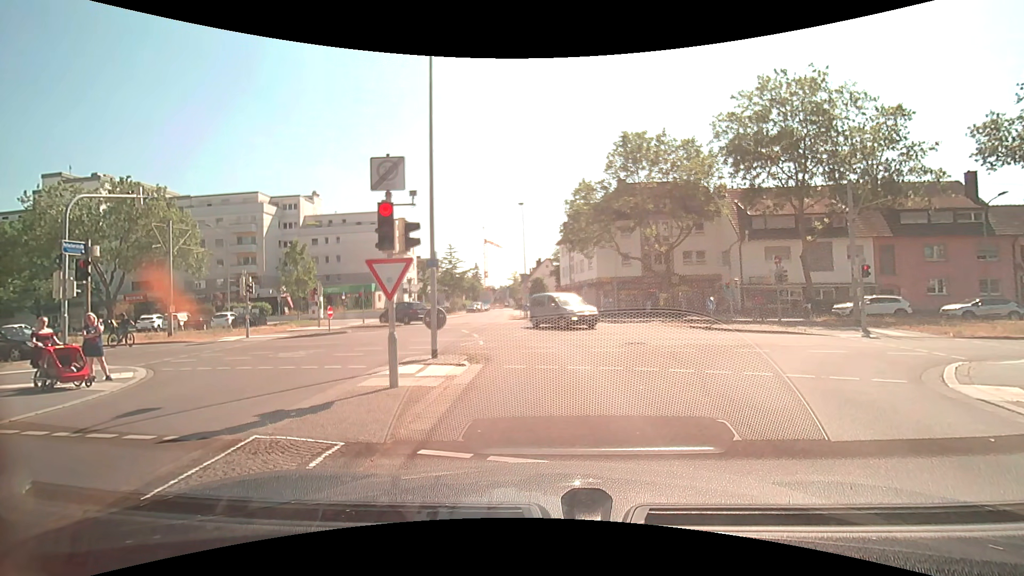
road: residential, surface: asphalt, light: Day
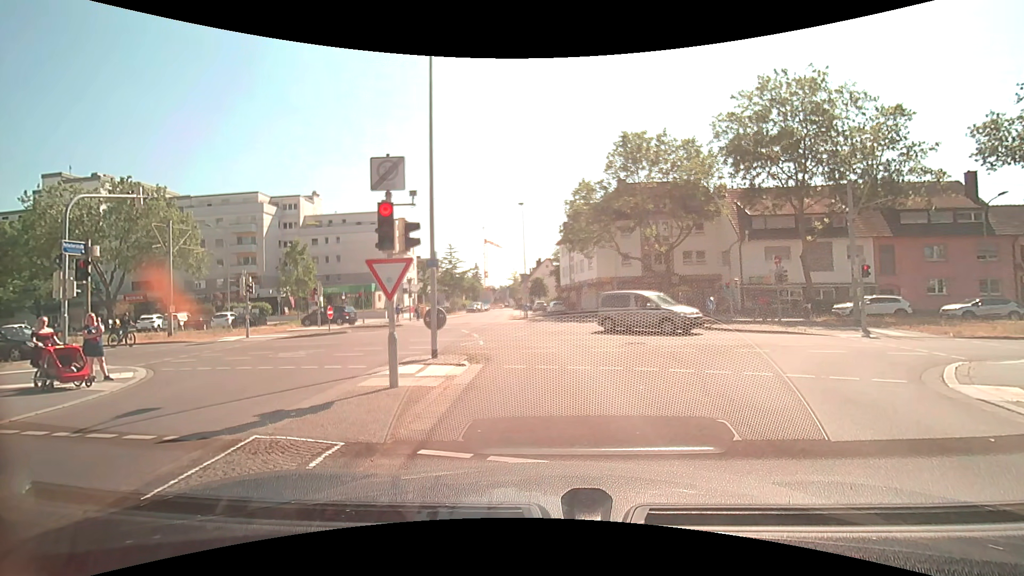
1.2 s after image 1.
(0.0, 0.0) m; 0°
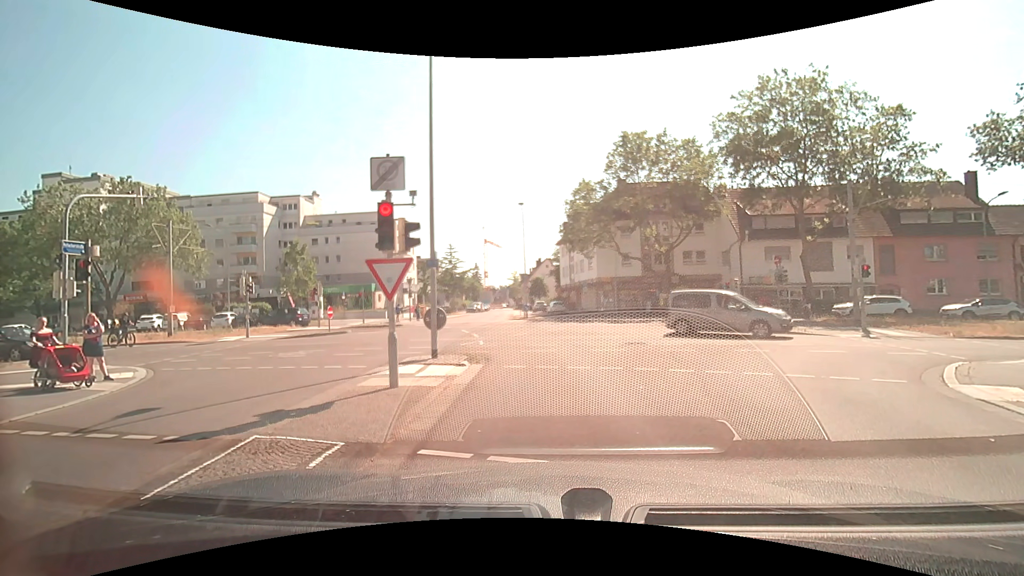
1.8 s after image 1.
(0.0, 0.0) m; 0°
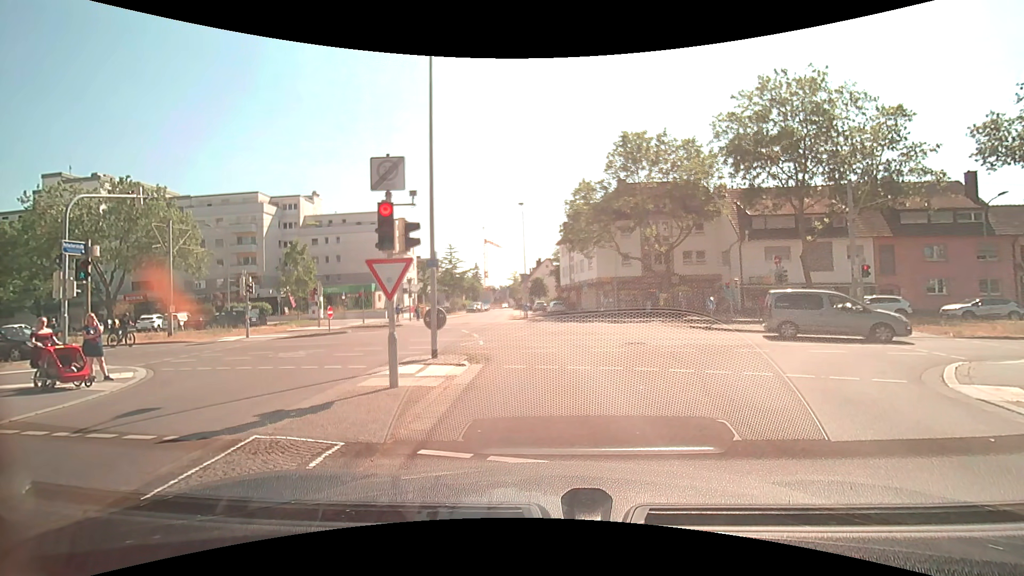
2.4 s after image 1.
(0.0, 0.0) m; 0°
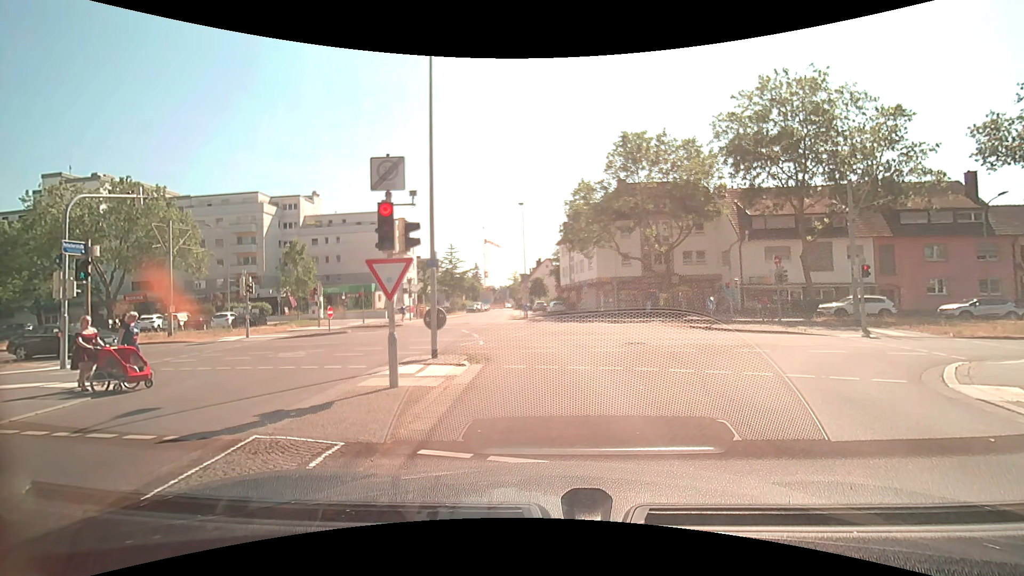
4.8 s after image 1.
(0.0, 0.0) m; 0°
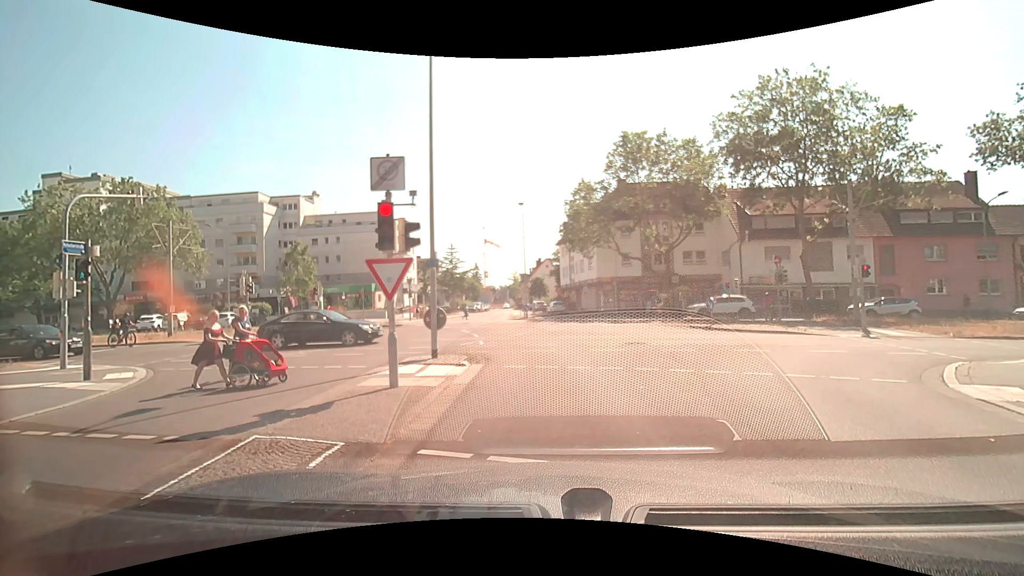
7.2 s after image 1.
(0.0, 0.0) m; 0°
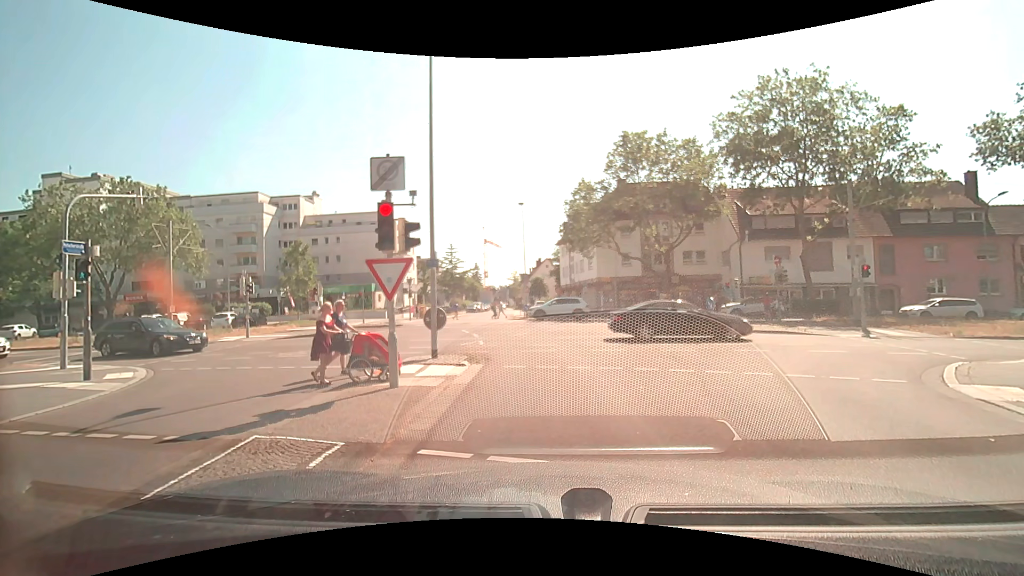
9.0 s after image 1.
(0.0, 0.0) m; 0°
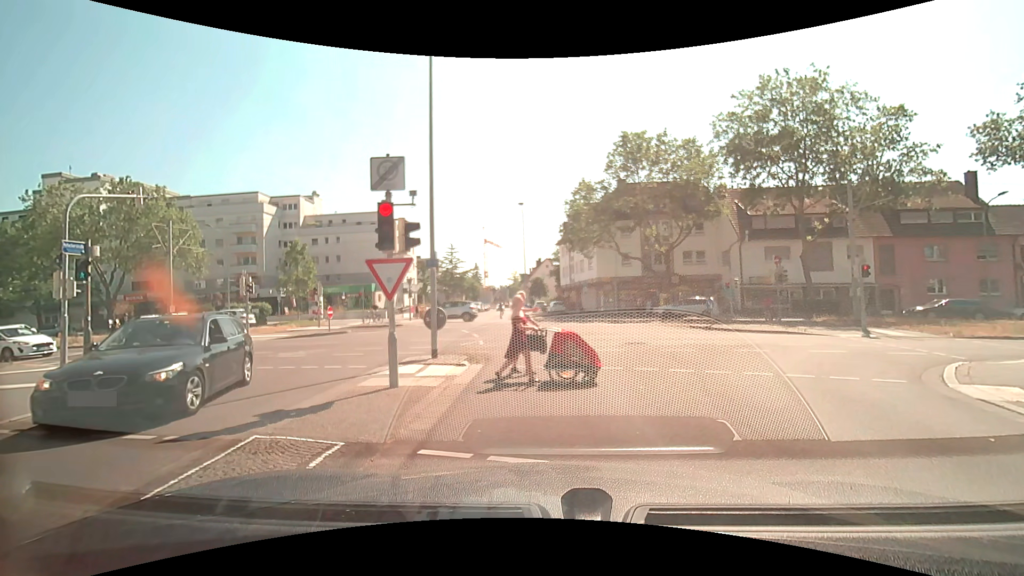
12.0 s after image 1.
(0.0, 0.0) m; 0°
